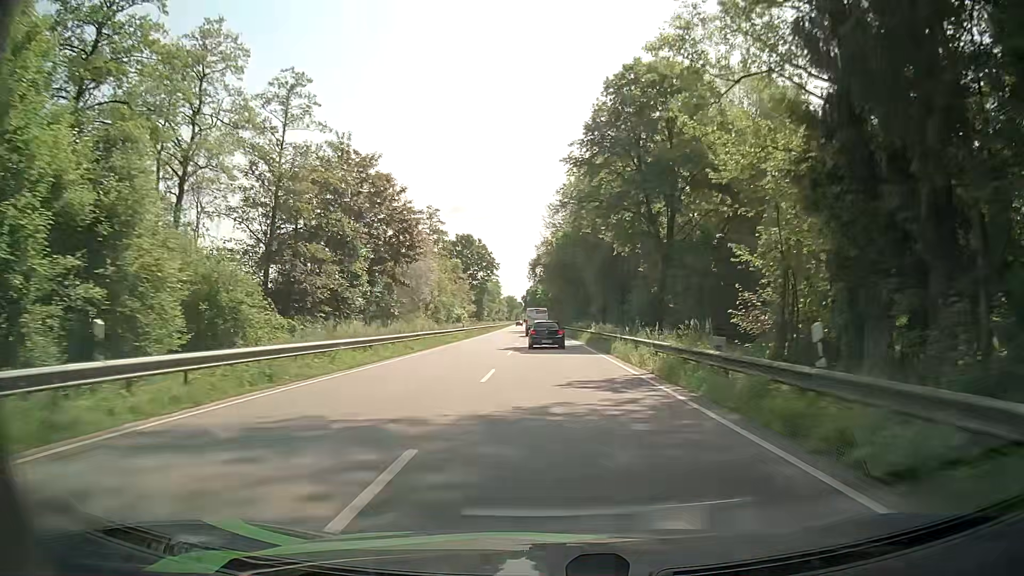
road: primary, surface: asphalt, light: Day
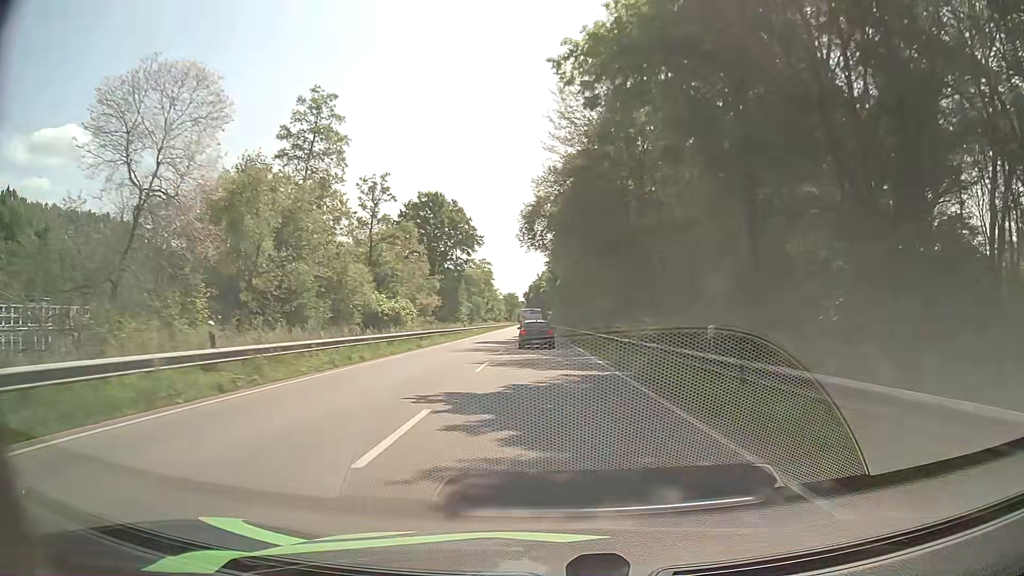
(-0.2, +44.2) m; -1°
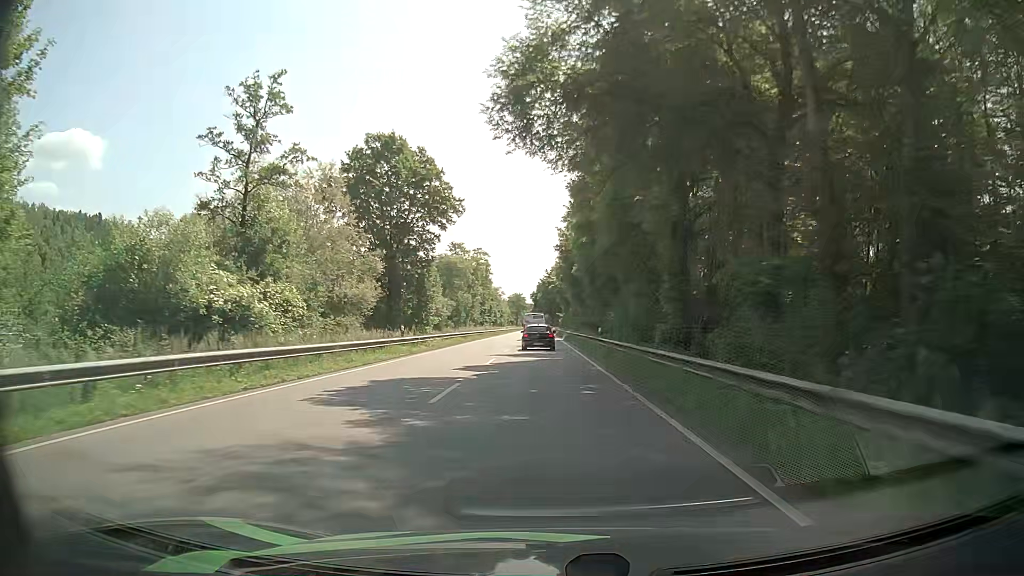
(+0.1, +30.3) m; -1°
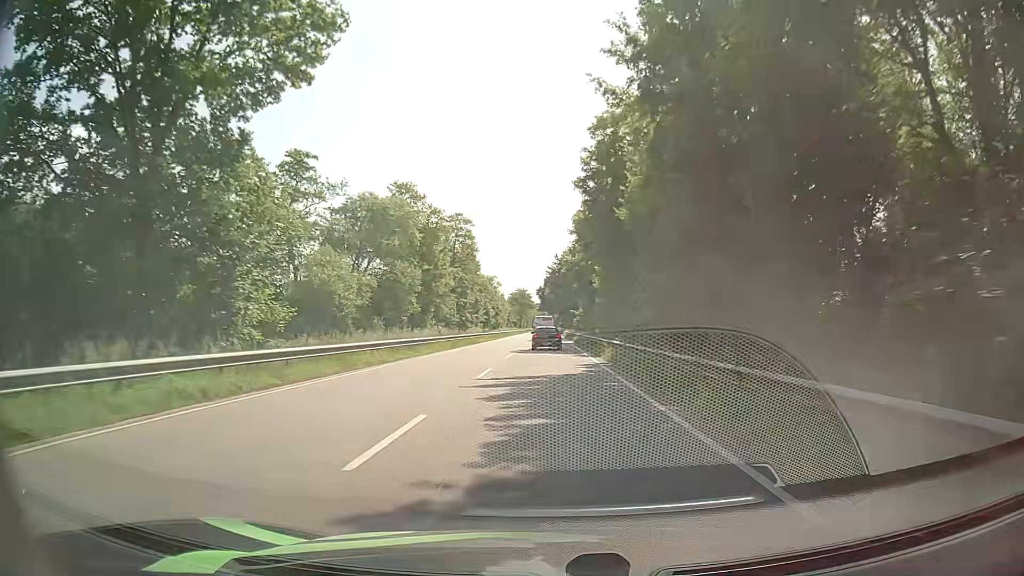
(-0.3, +41.5) m; 0°
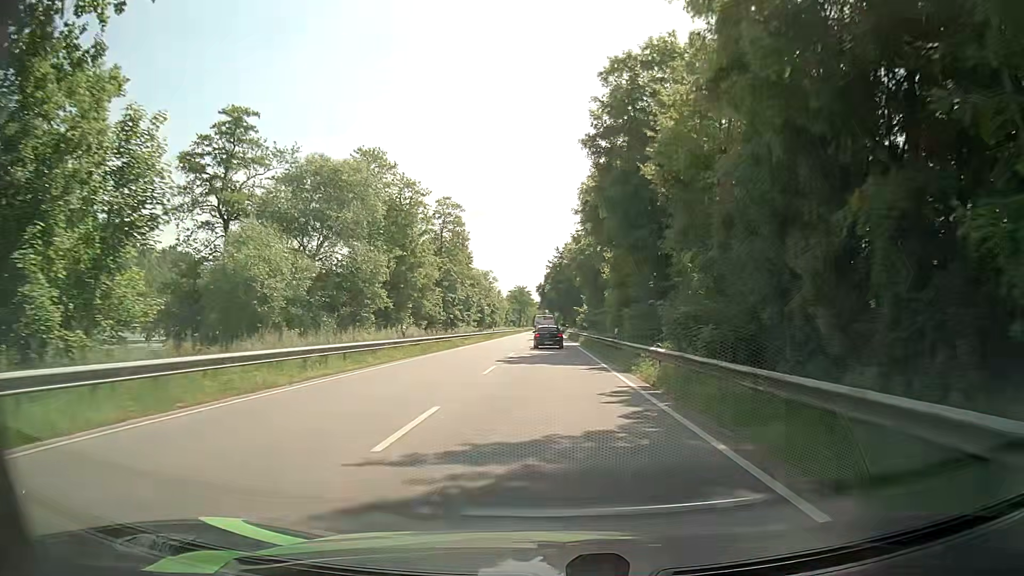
(0.0, +10.9) m; -1°
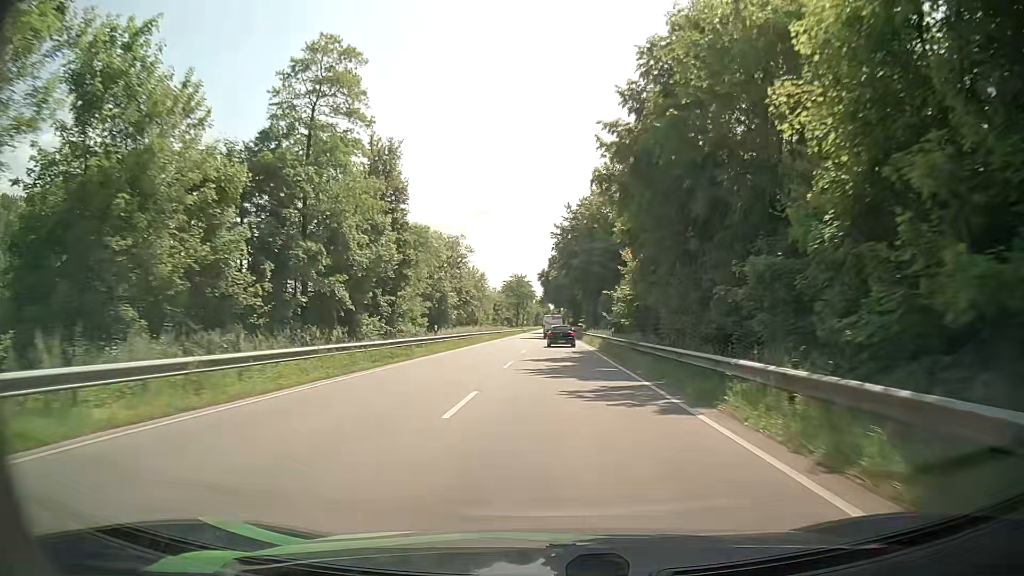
(+0.1, +45.3) m; 0°
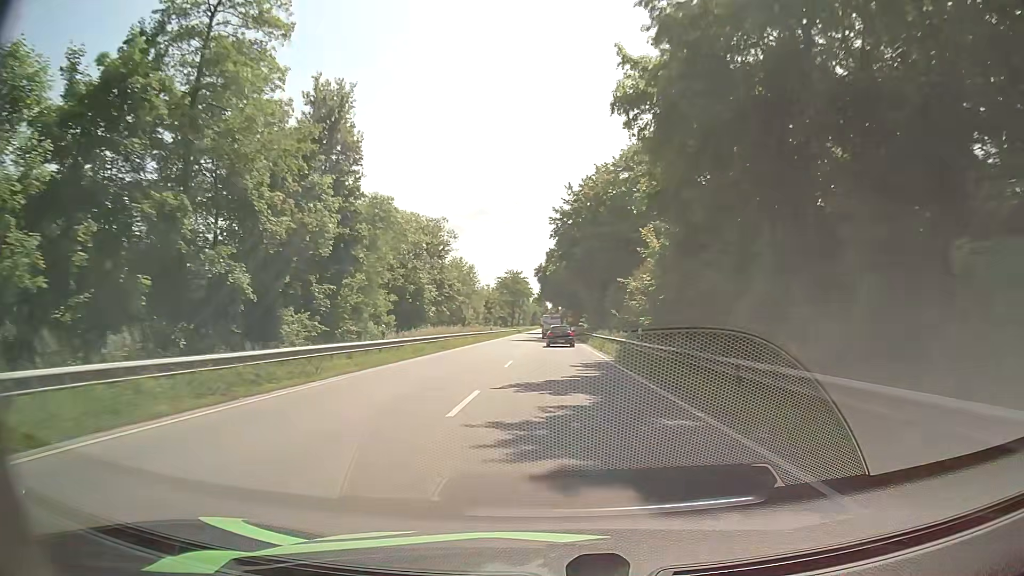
(0.0, +11.7) m; 0°
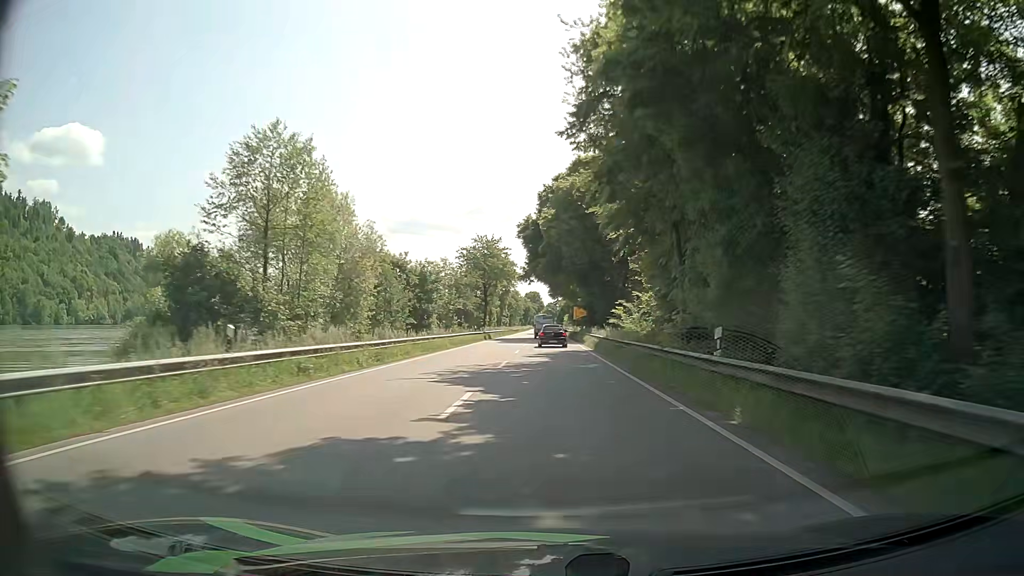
(+0.5, +60.1) m; 0°
(0, +10) (0, +20) (0, +30) (0, +40) (0, +50) (0, +60) (0, +70) (0, +80) (0, +90) (0, +100) m
